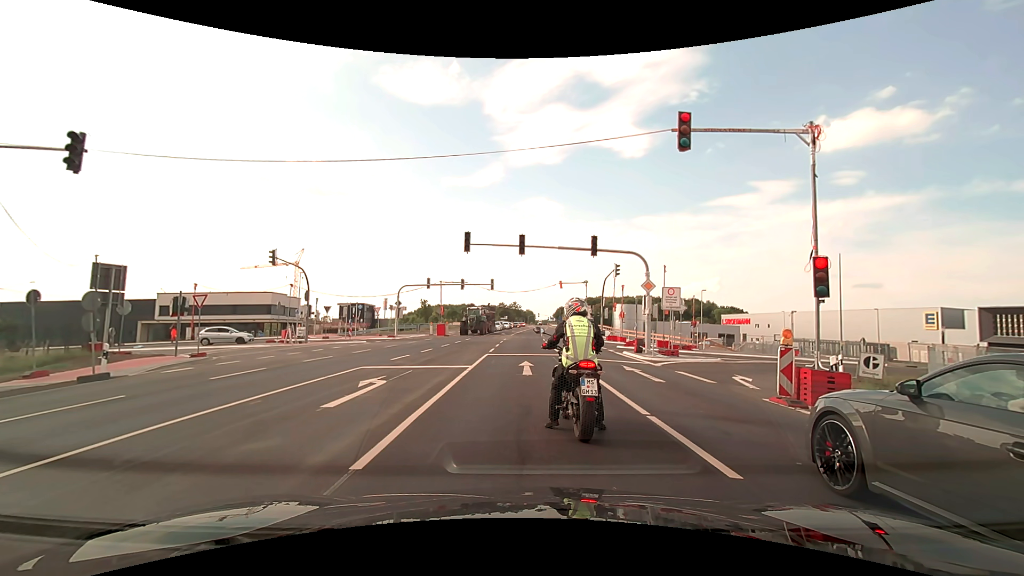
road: primary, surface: asphalt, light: Day
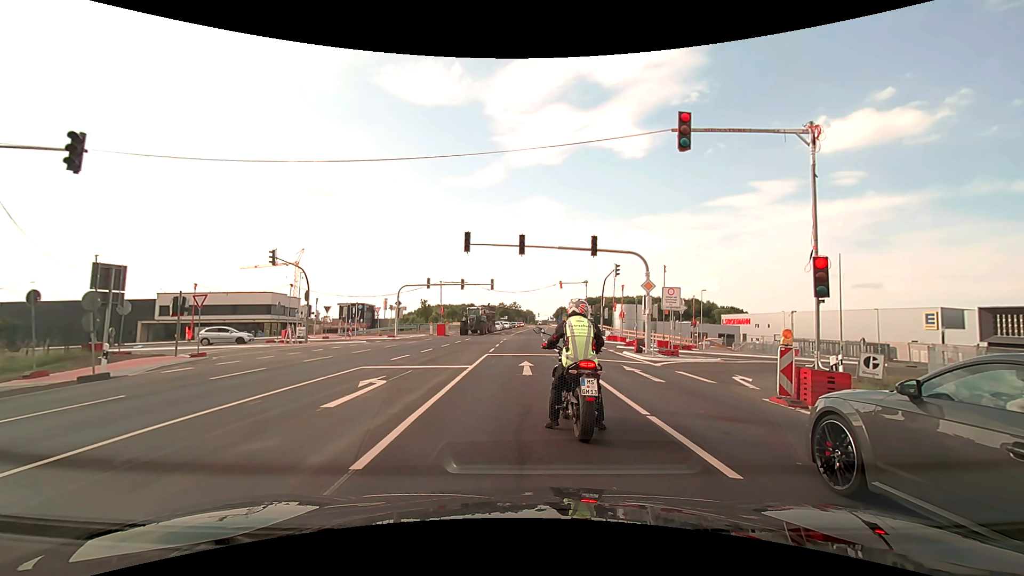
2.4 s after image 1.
(0.0, 0.0) m; 0°
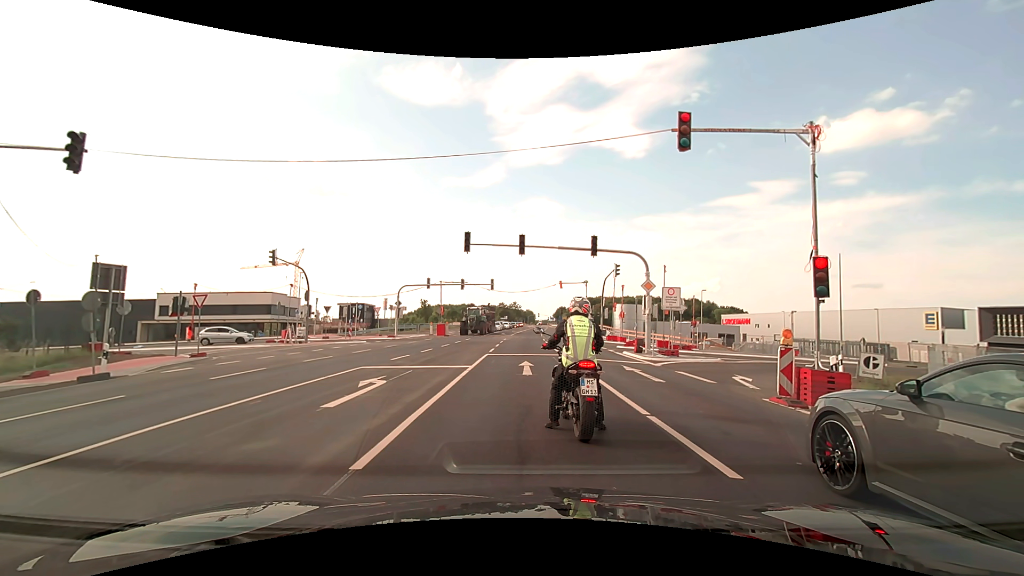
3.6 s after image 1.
(0.0, 0.0) m; 0°
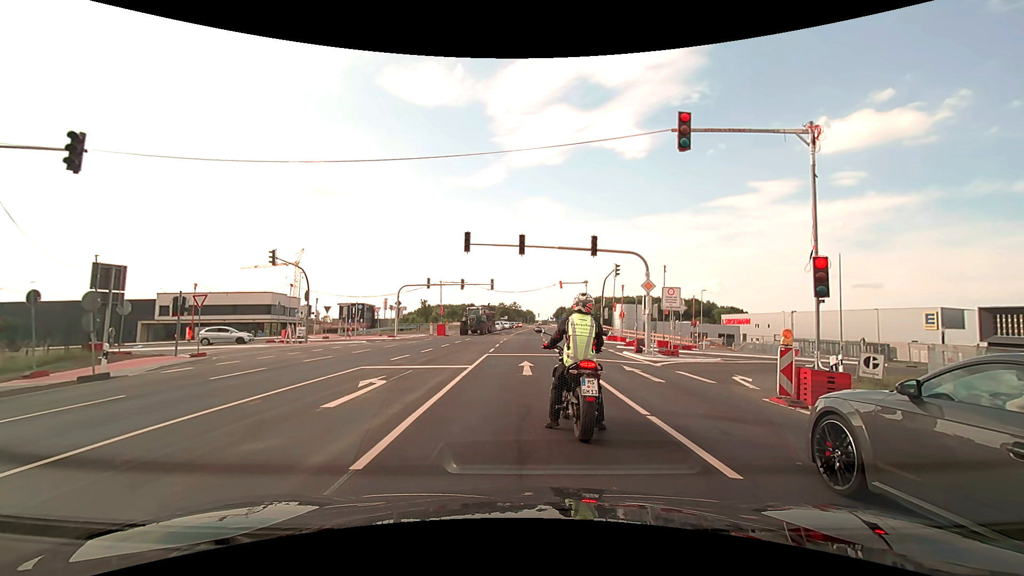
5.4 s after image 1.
(0.0, 0.0) m; 0°
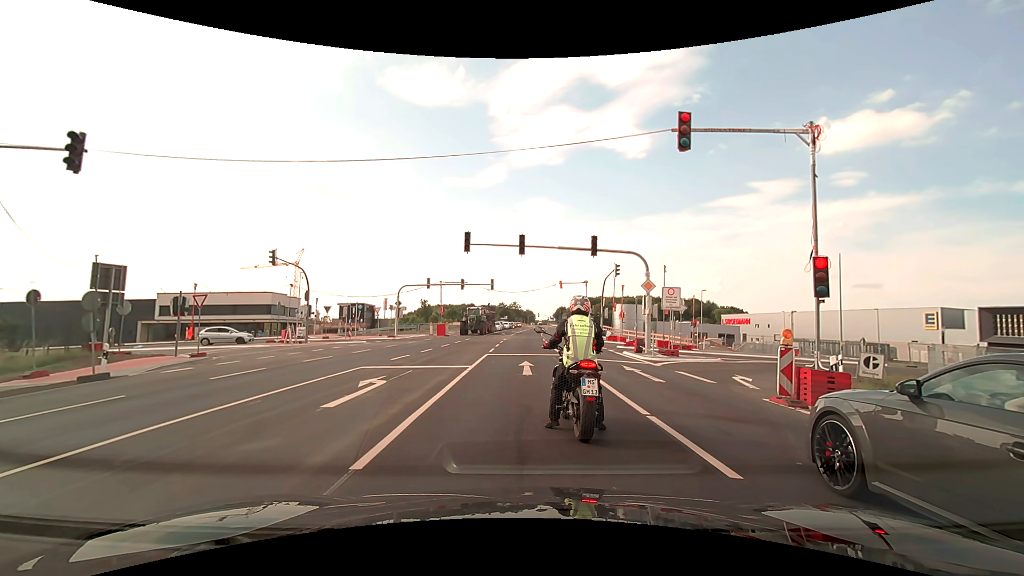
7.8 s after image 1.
(0.0, 0.0) m; 0°
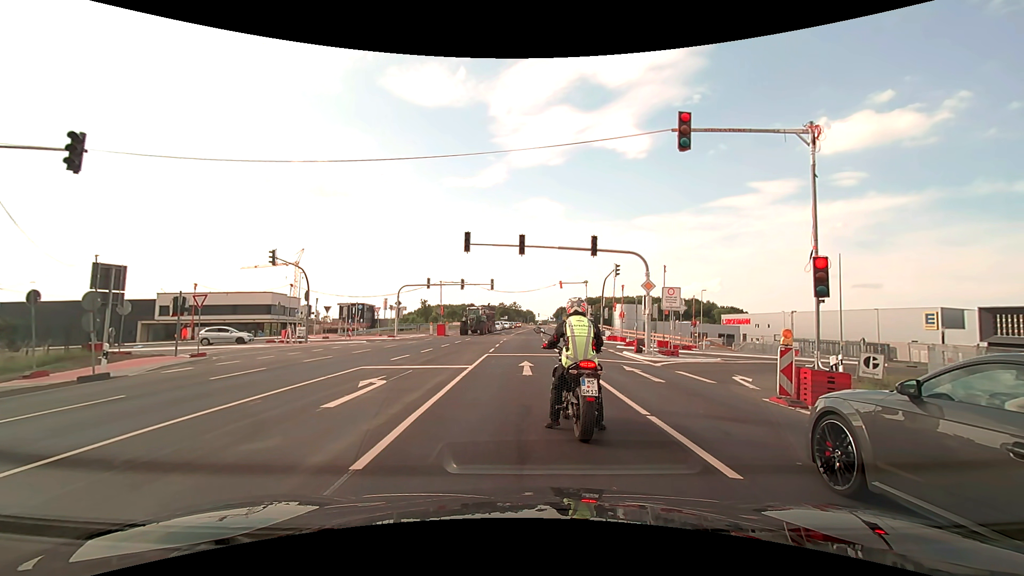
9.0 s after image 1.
(0.0, 0.0) m; 0°
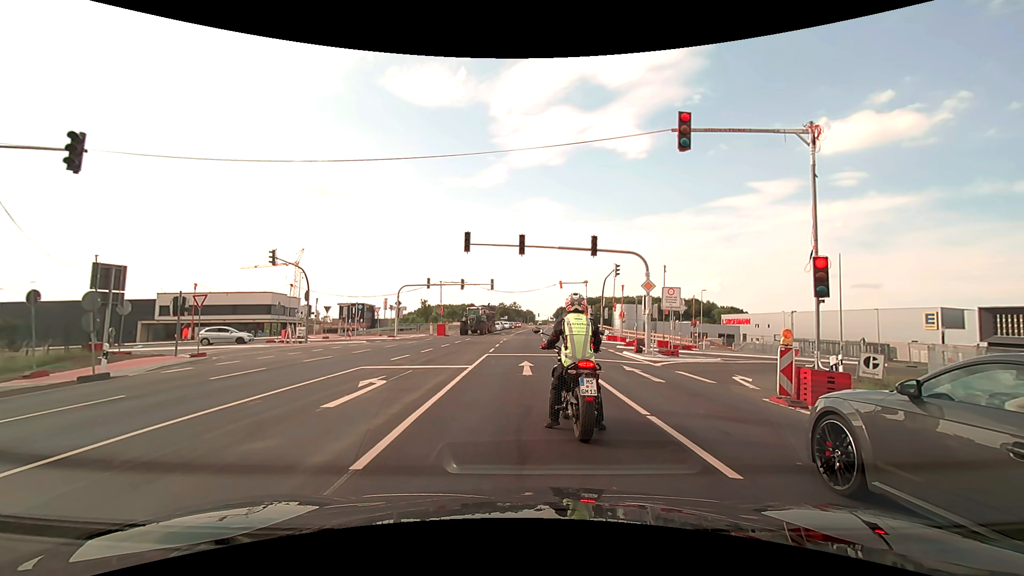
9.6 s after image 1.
(0.0, 0.0) m; 0°
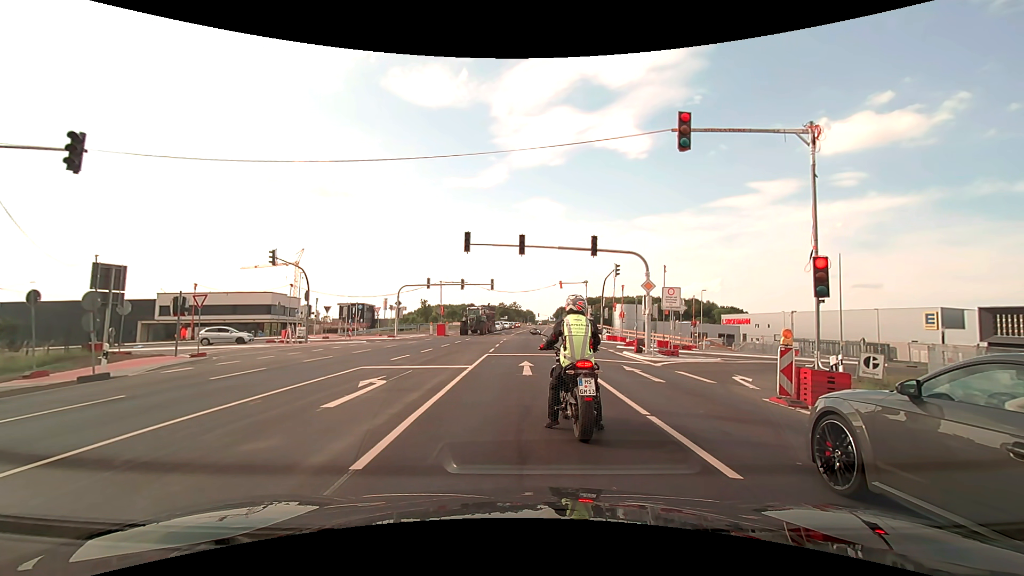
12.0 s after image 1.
(0.0, 0.0) m; 0°
(0, +10) (0, +20) (0, +30) (0, +40) (0, +50) (0, +60) (+1, +70) (+1, +80) (+2, +90) (+2, +100) m
